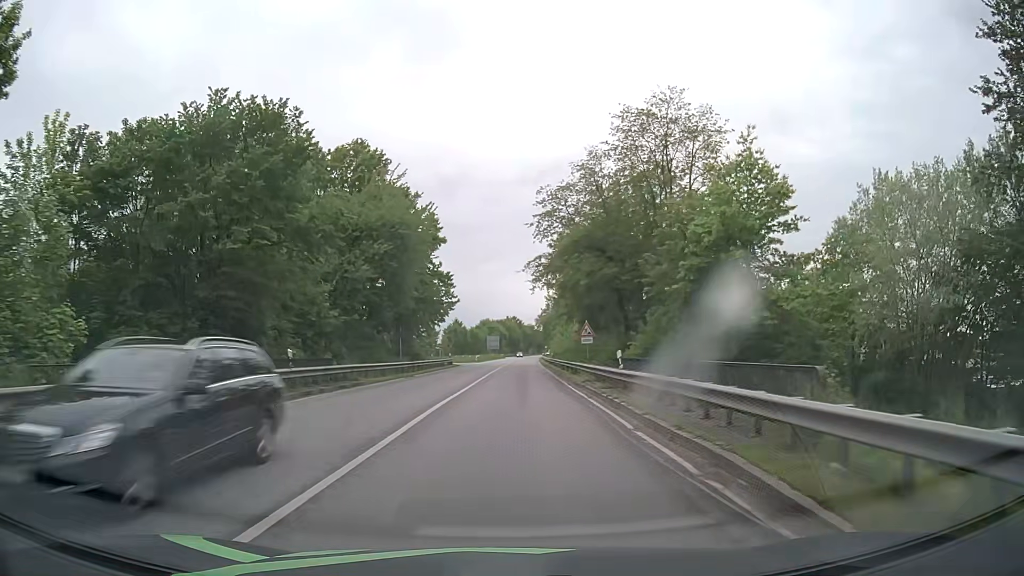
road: unclassified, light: Day
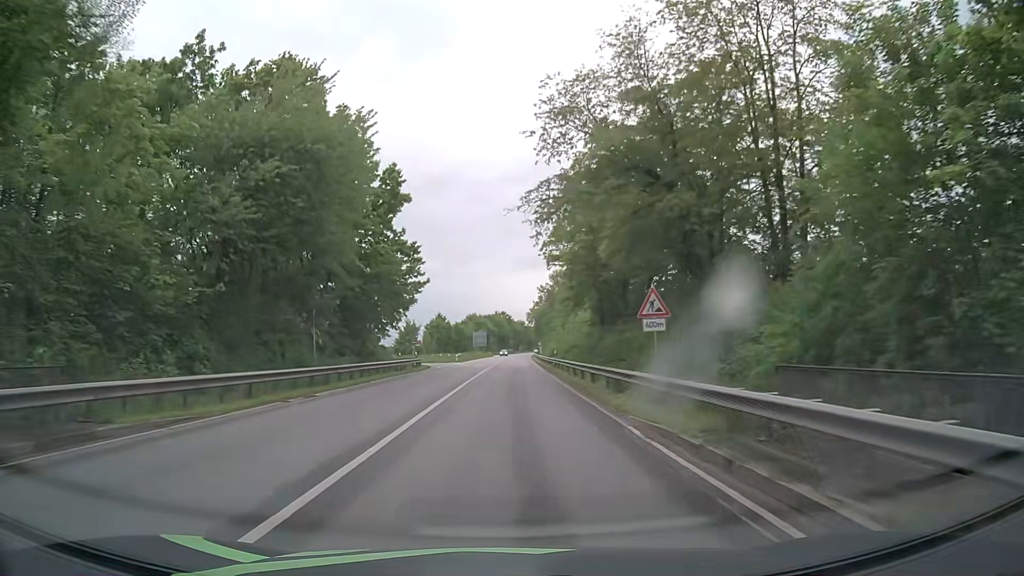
(+0.1, +18.5) m; +1°
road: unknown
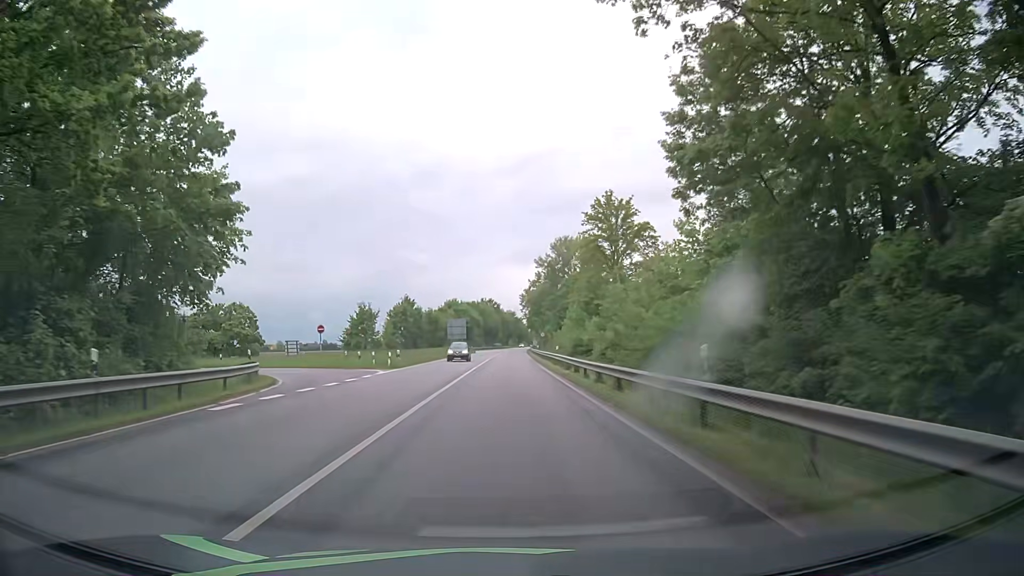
(+0.3, +39.7) m; 0°
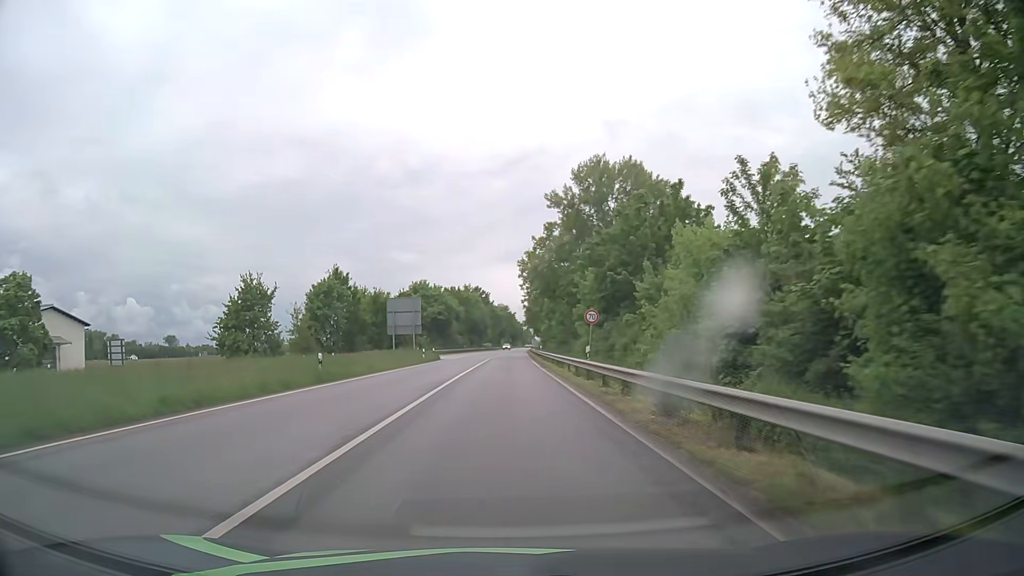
(+1.0, +50.7) m; +1°
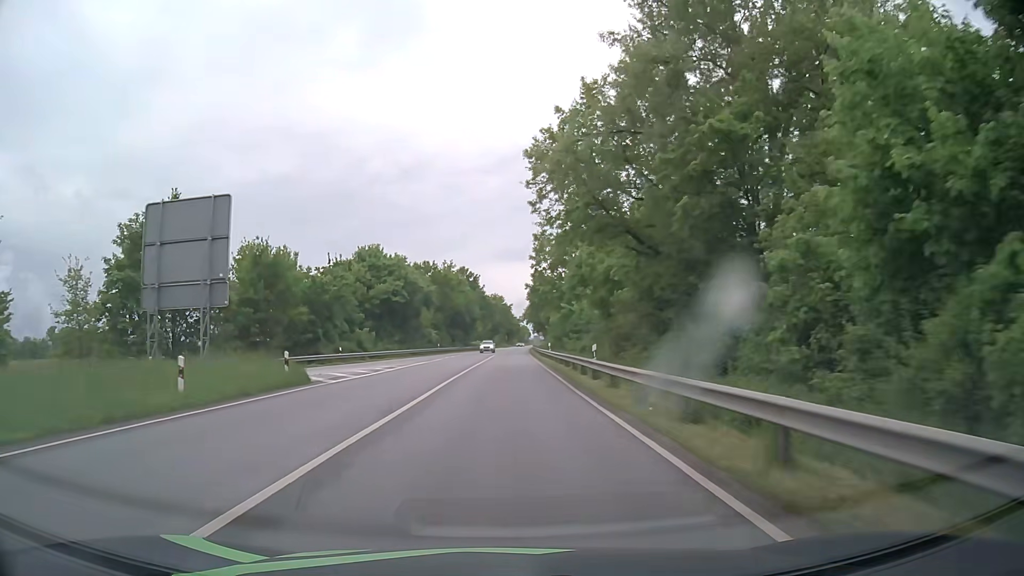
(+0.1, +41.9) m; 0°
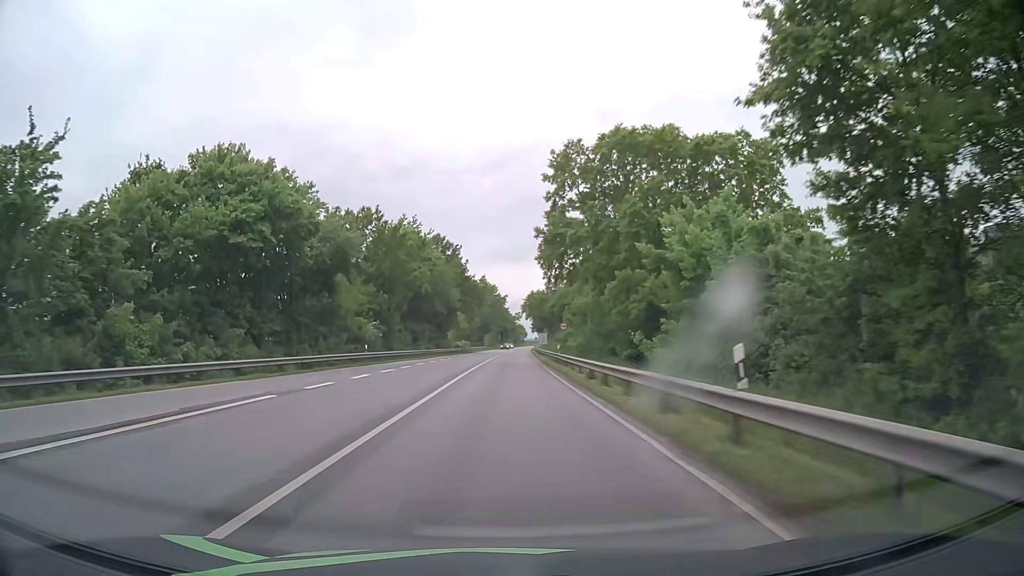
(+0.3, +42.5) m; 0°
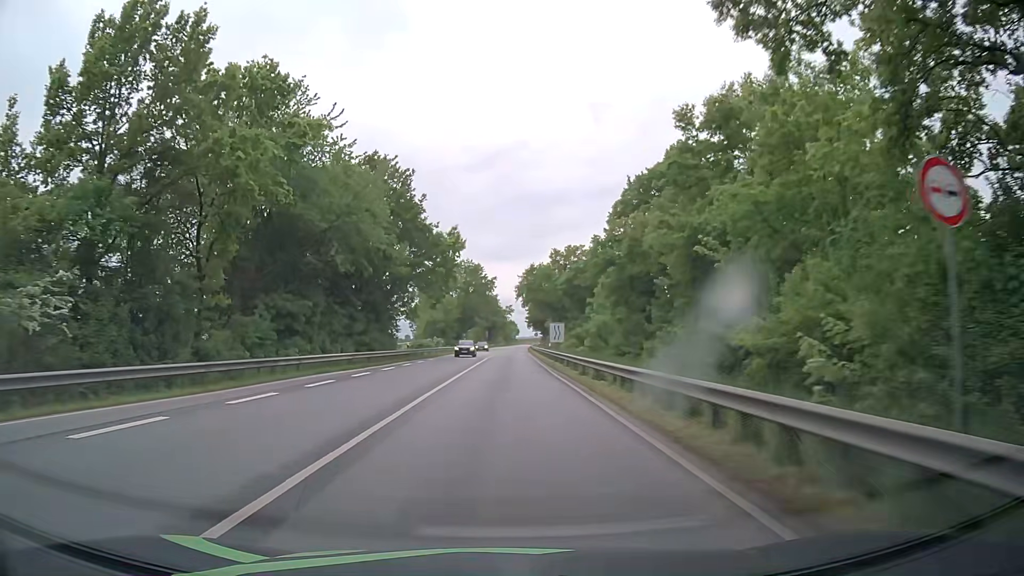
(+0.4, +41.7) m; +1°
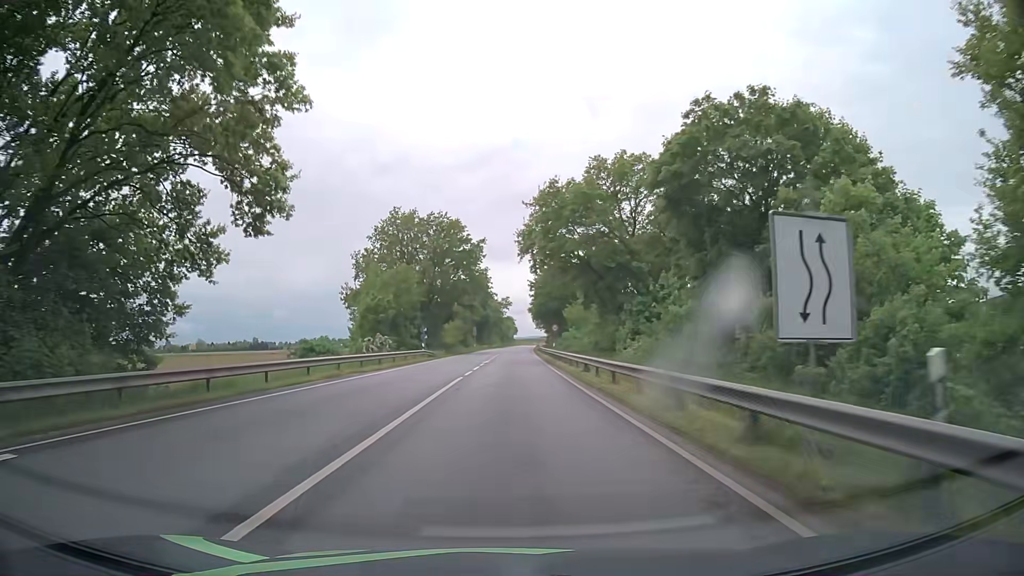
(+0.2, +46.6) m; +1°
(0, +10) (0, +20) (0, +30) (0, +40) (0, +50) (0, +60) (0, +70) (0, +80) (+1, +90) (+1, +100) m
